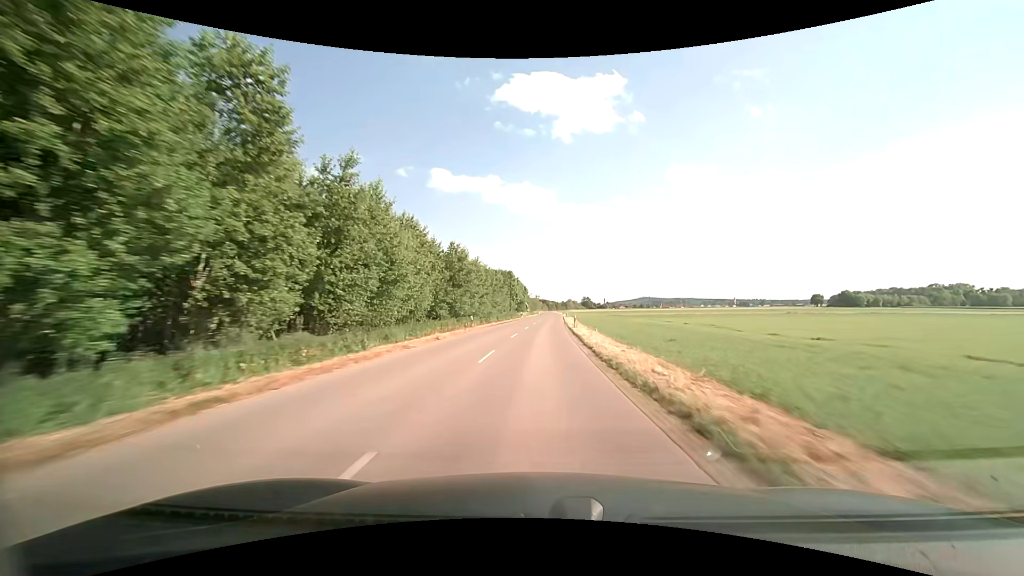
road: tertiary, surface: asphalt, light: Day
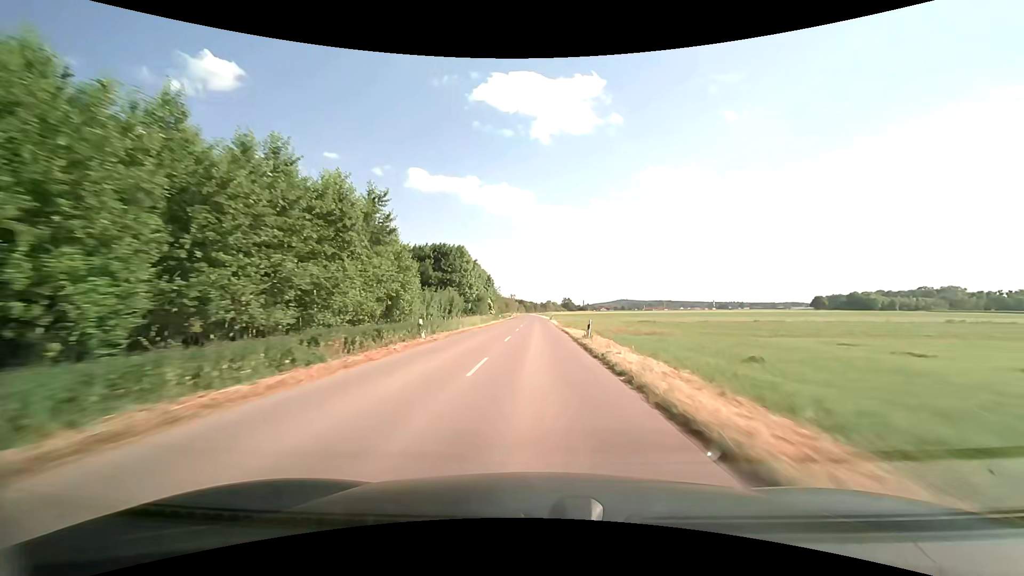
(+1.6, +62.8) m; +3°
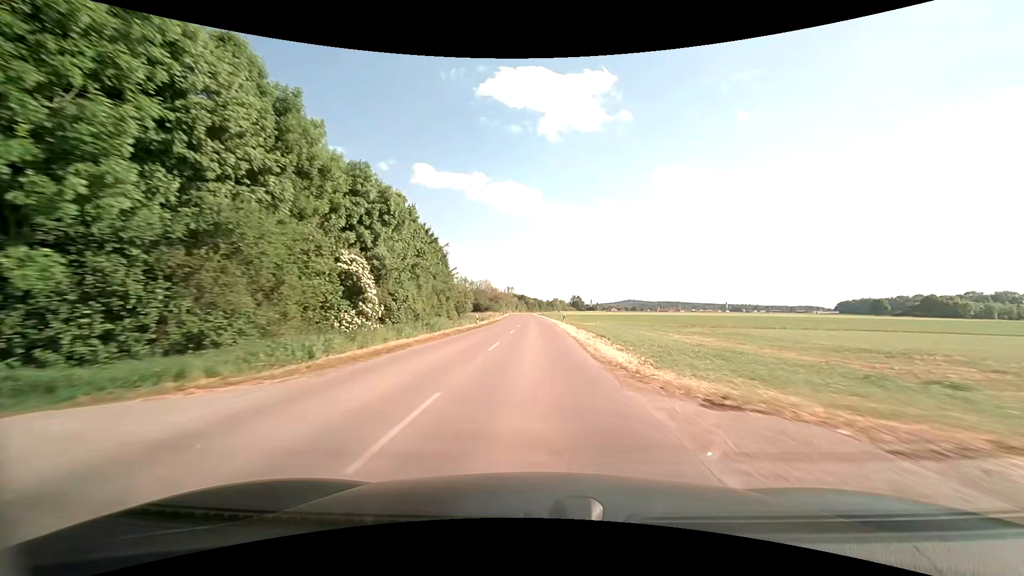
(-0.1, +78.3) m; 0°
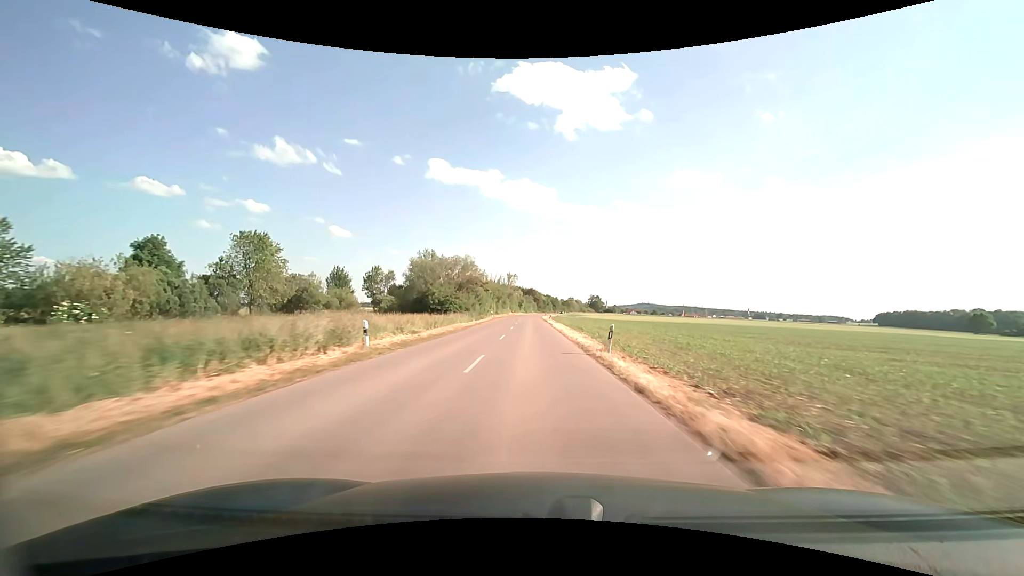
(-1.0, +78.1) m; -1°
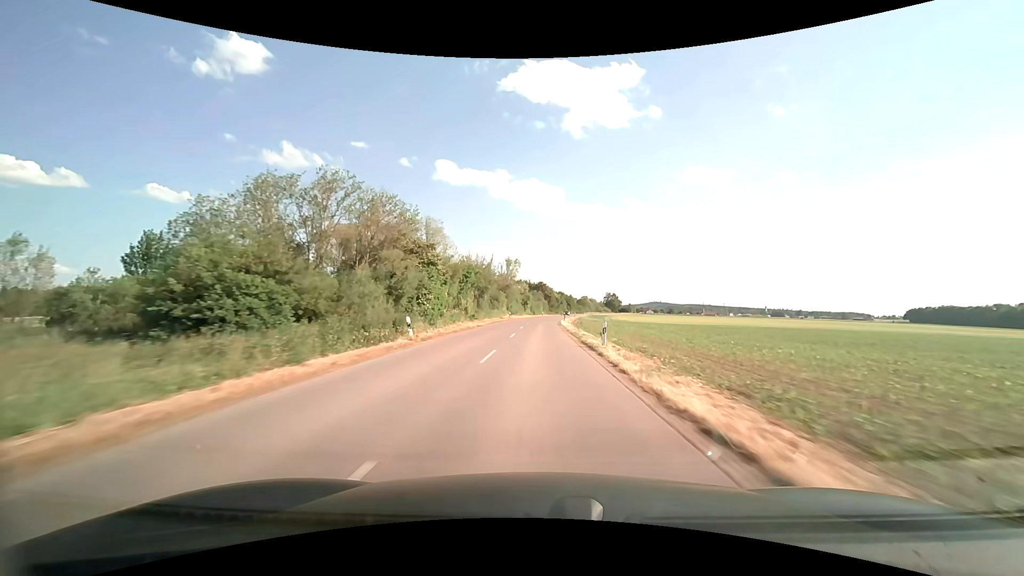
(-0.4, +46.2) m; -1°
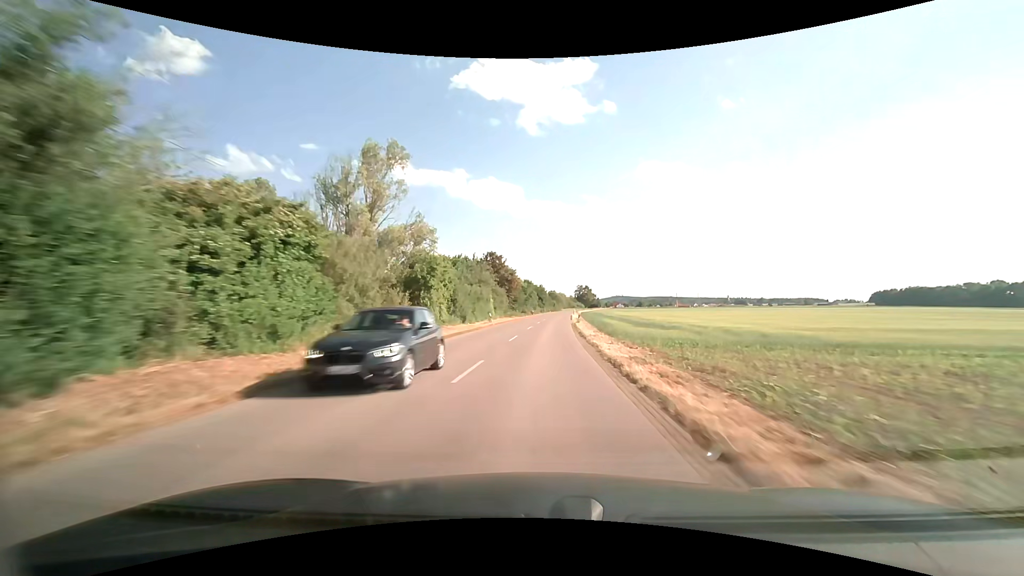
(+1.8, +75.5) m; +4°
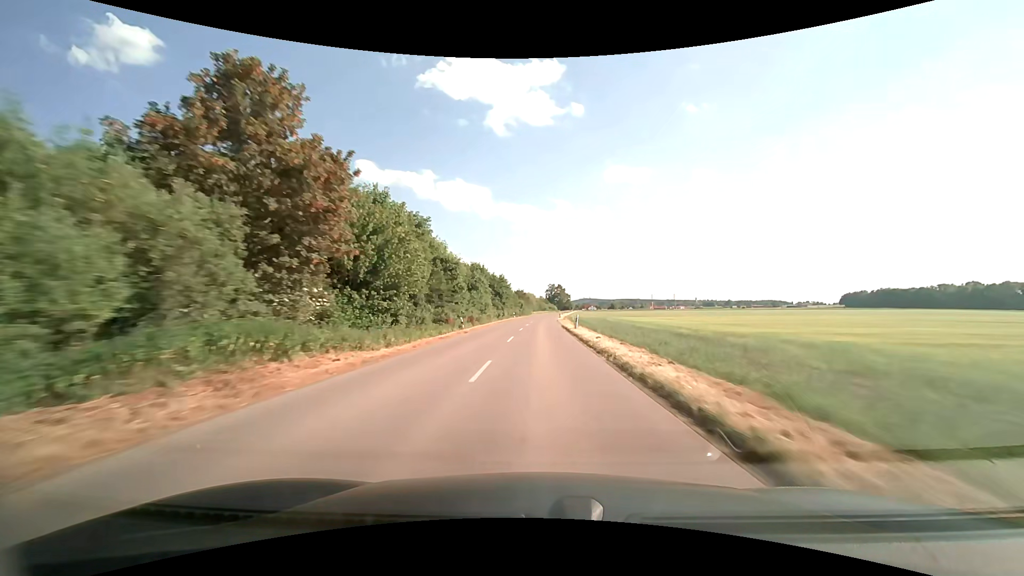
(+2.1, +59.9) m; +4°
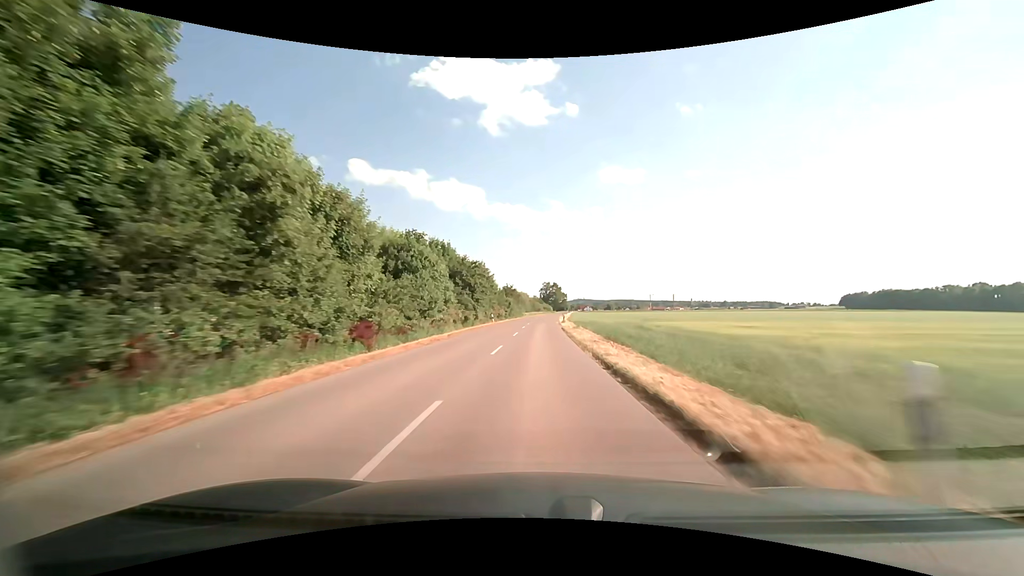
(+0.3, +29.9) m; +1°
(0, +10) (0, +20) (0, +30) (0, +40) (0, +50) (+1, +60) (+1, +70) (+1, +80) (+2, +90) (+2, +100) m
